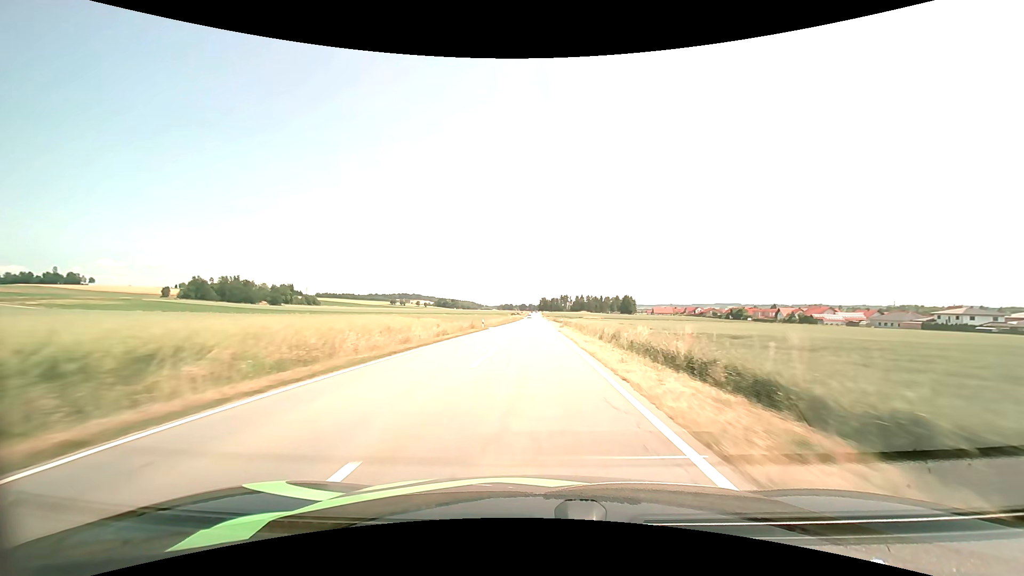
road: tertiary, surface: asphalt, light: Day
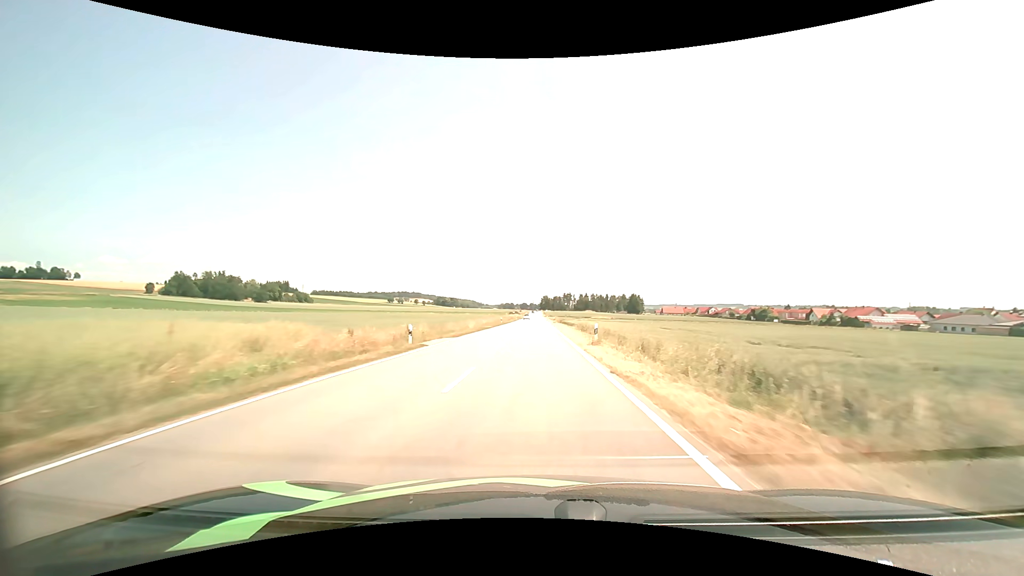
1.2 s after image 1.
(-0.1, +28.9) m; 0°
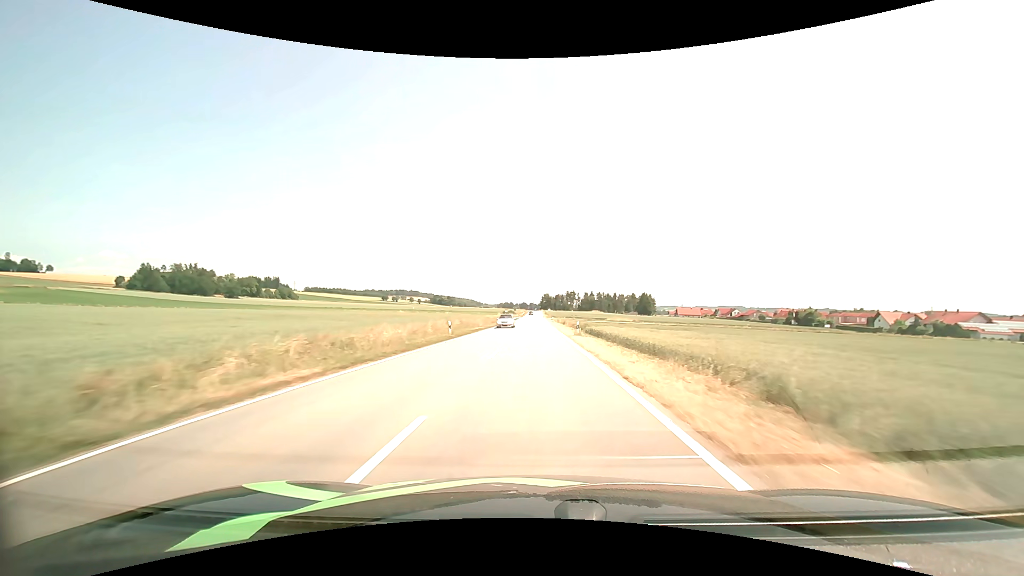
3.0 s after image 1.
(-0.1, +43.8) m; 0°
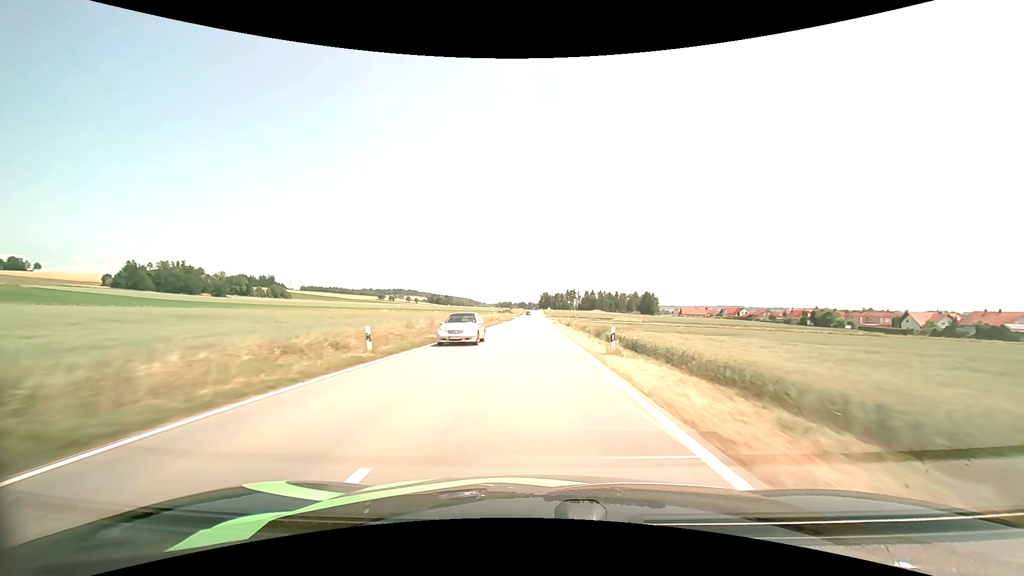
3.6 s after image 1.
(0.0, +14.6) m; 0°
(0, +10) (0, +20) (0, +30) (0, +40) (0, +50) (0, +60) (0, +70) (0, +80) (0, +90) (0, +100) m
